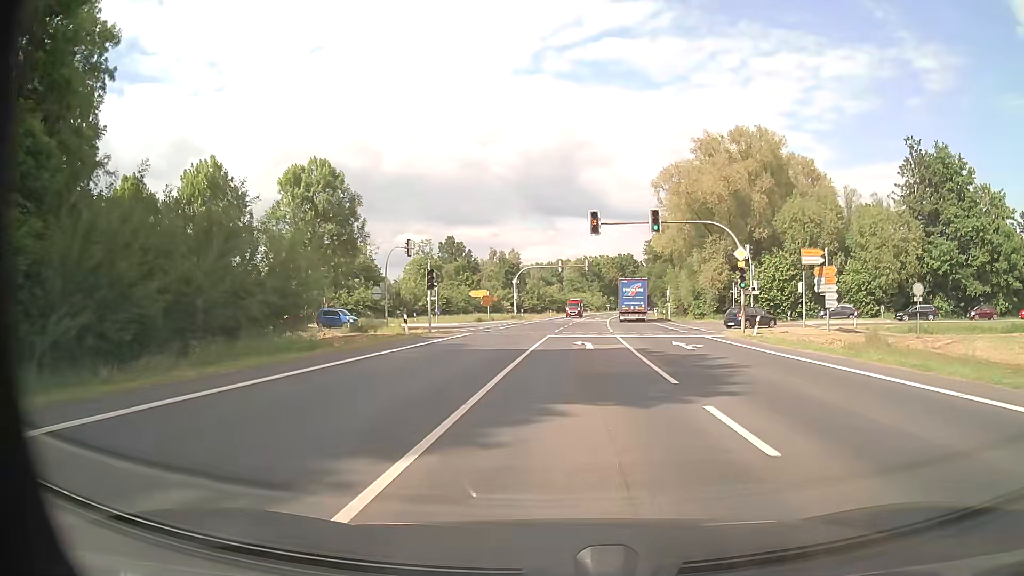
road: primary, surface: asphalt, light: Day
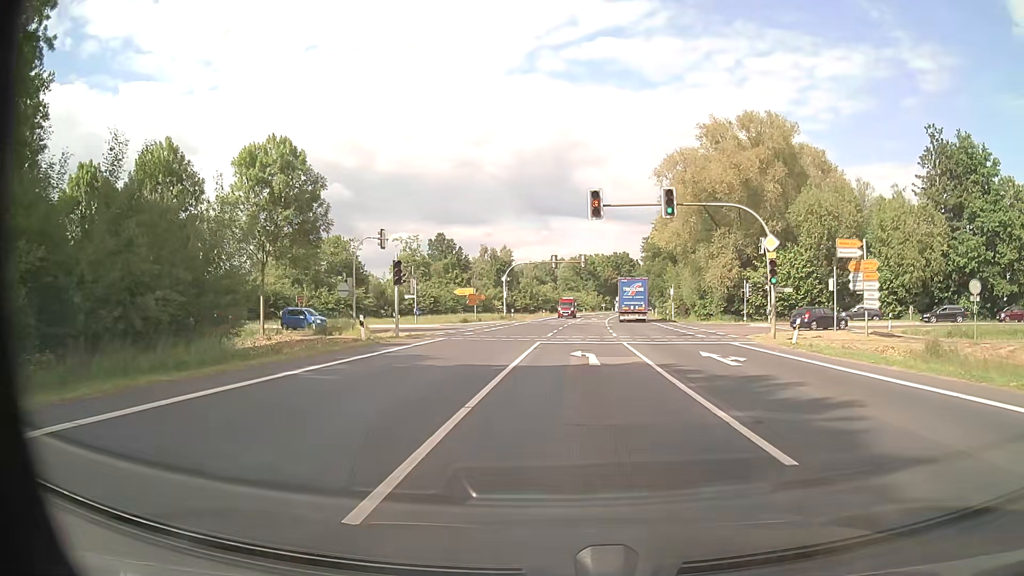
(0.0, +6.1) m; 0°
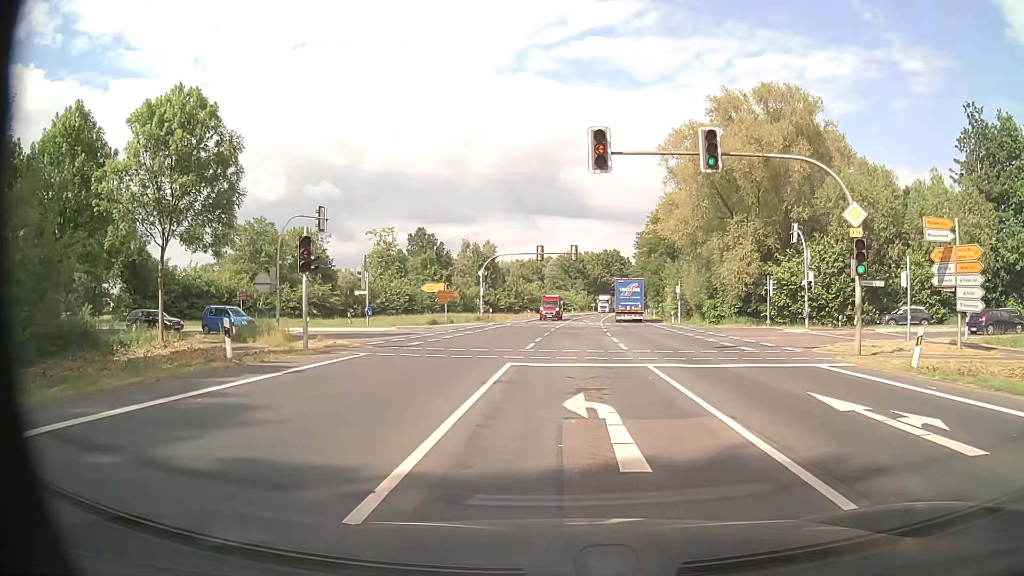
(+0.1, +9.8) m; +1°
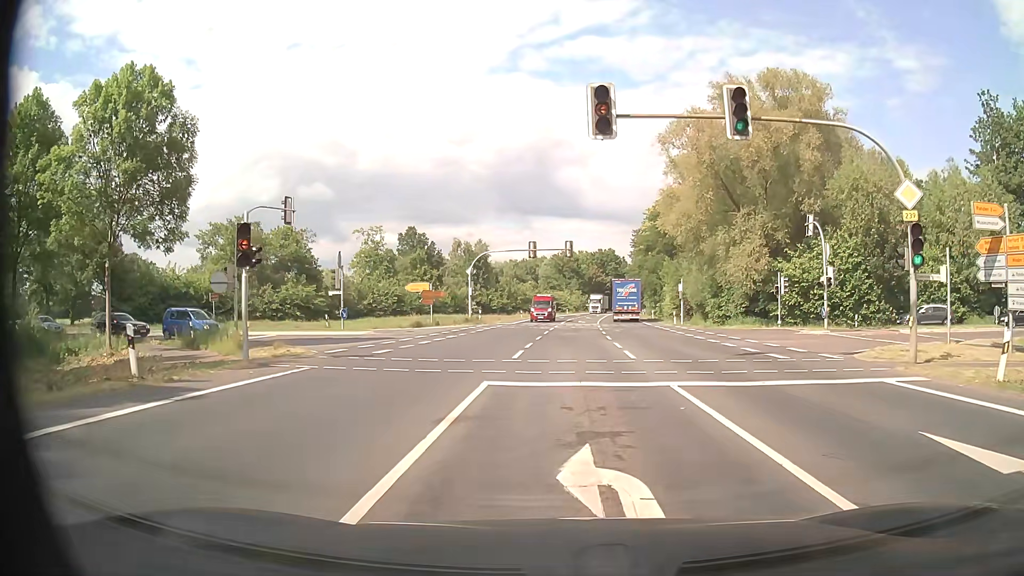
(0.0, +3.8) m; +1°
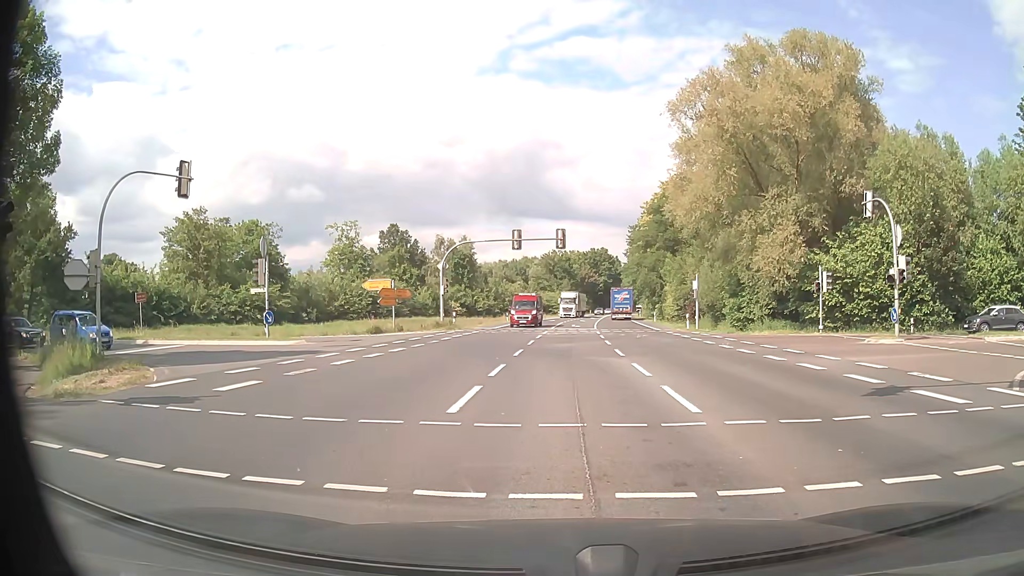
(+0.1, +8.6) m; 0°
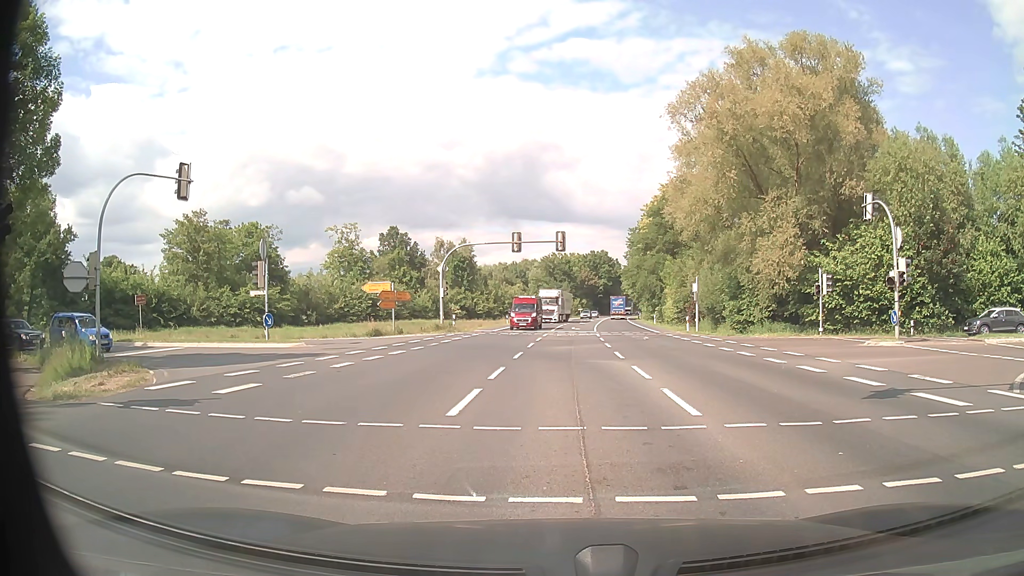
(0.0, +0.1) m; 0°
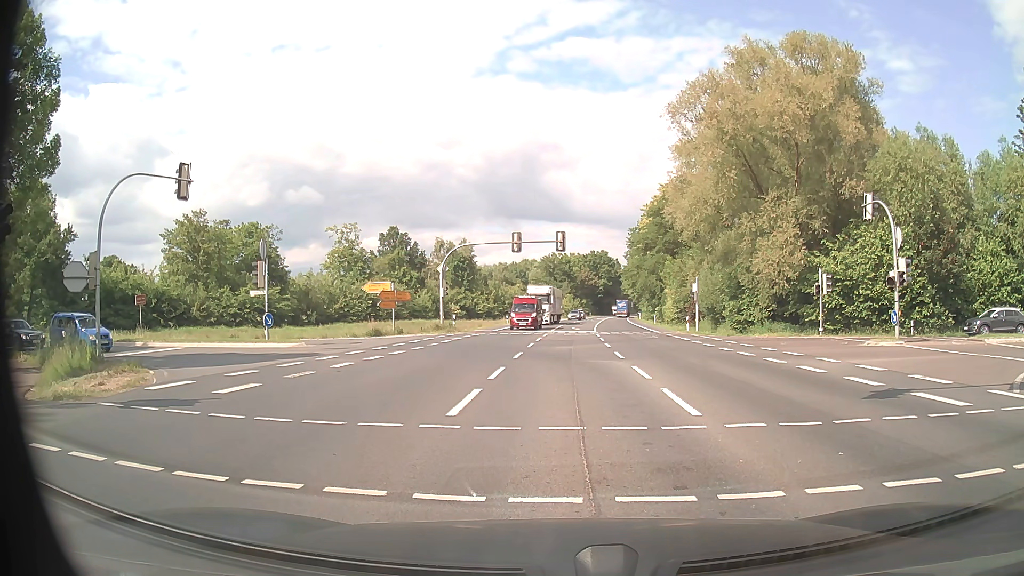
(0.0, 0.0) m; 0°
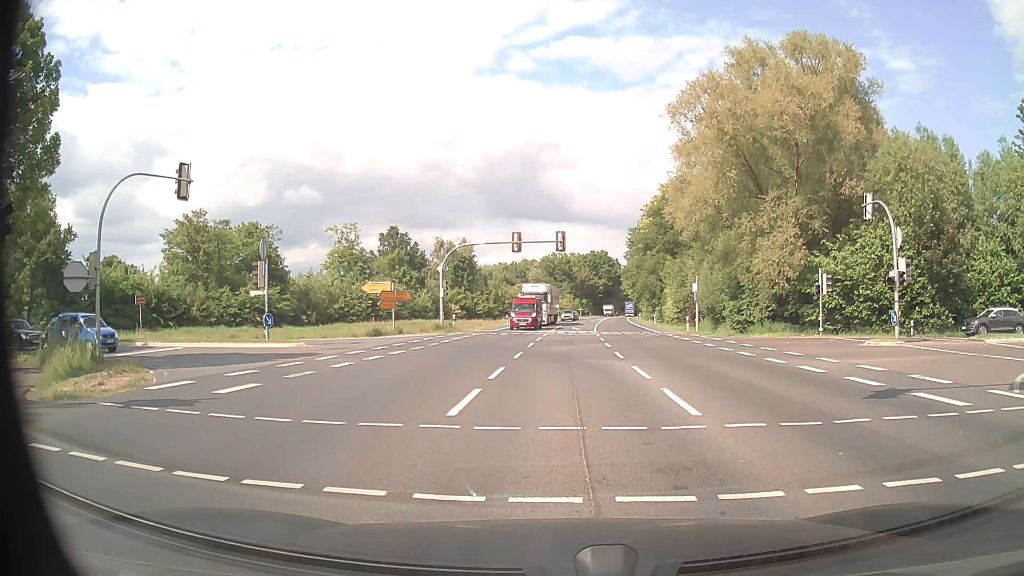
(0.0, 0.0) m; 0°
